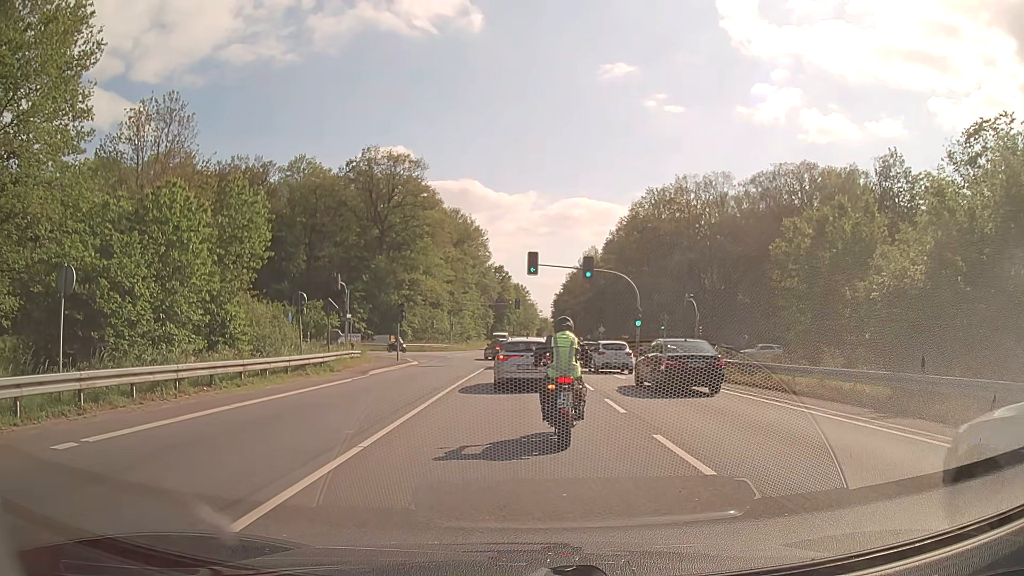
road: secondary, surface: asphalt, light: Day
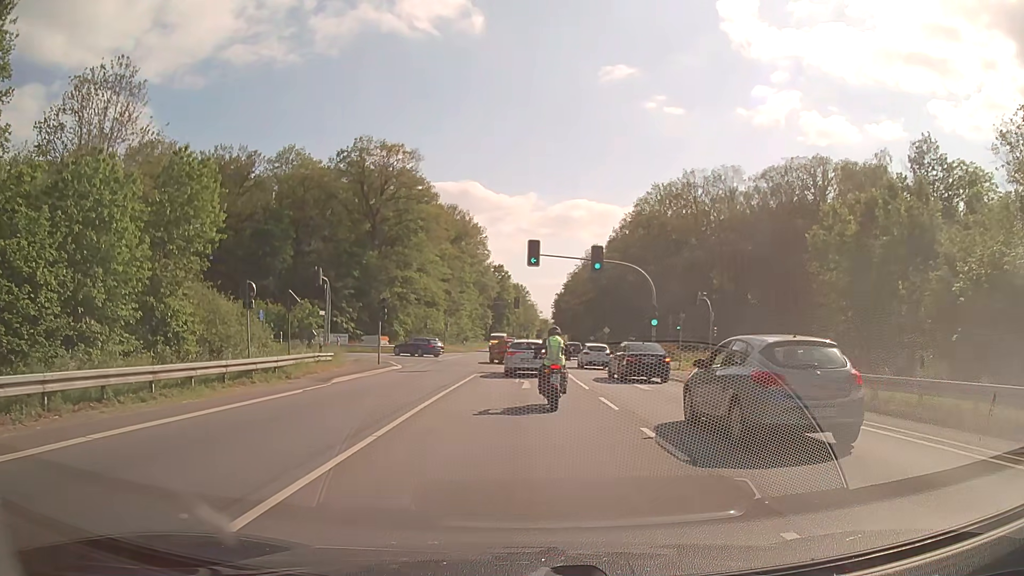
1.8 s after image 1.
(0.0, +5.5) m; 0°
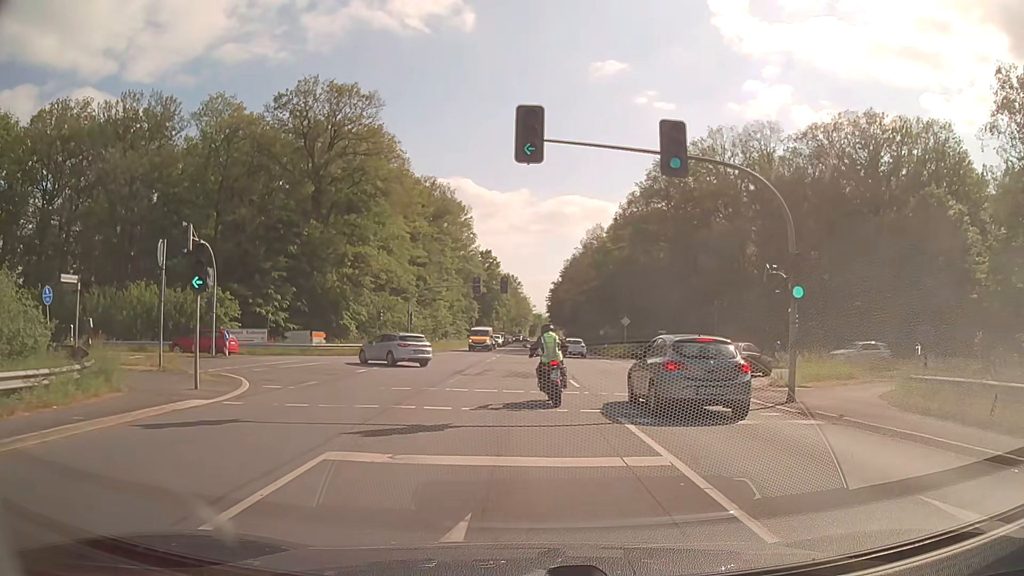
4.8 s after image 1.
(0.0, +20.2) m; 0°
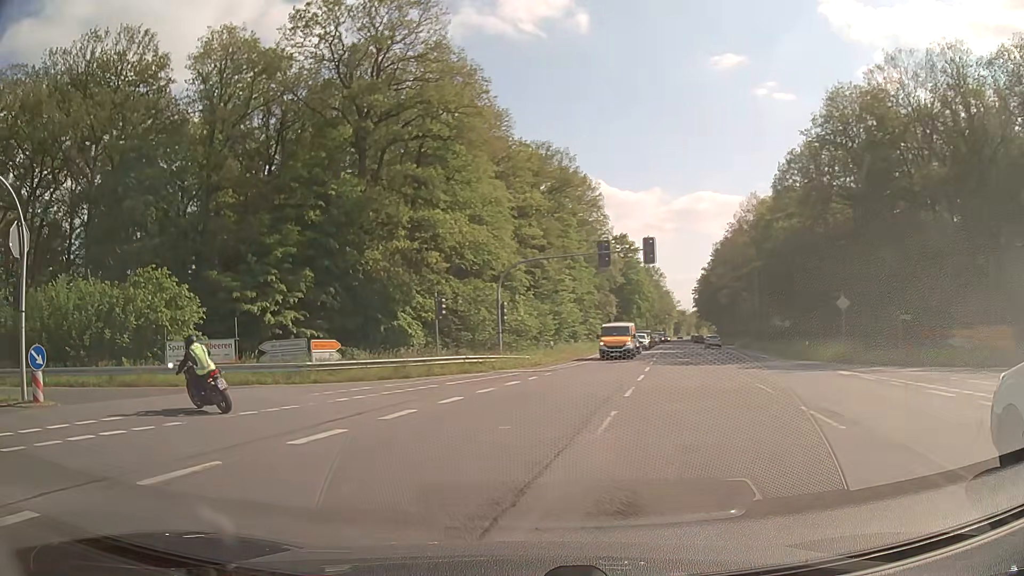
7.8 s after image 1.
(-0.7, +22.0) m; -11°
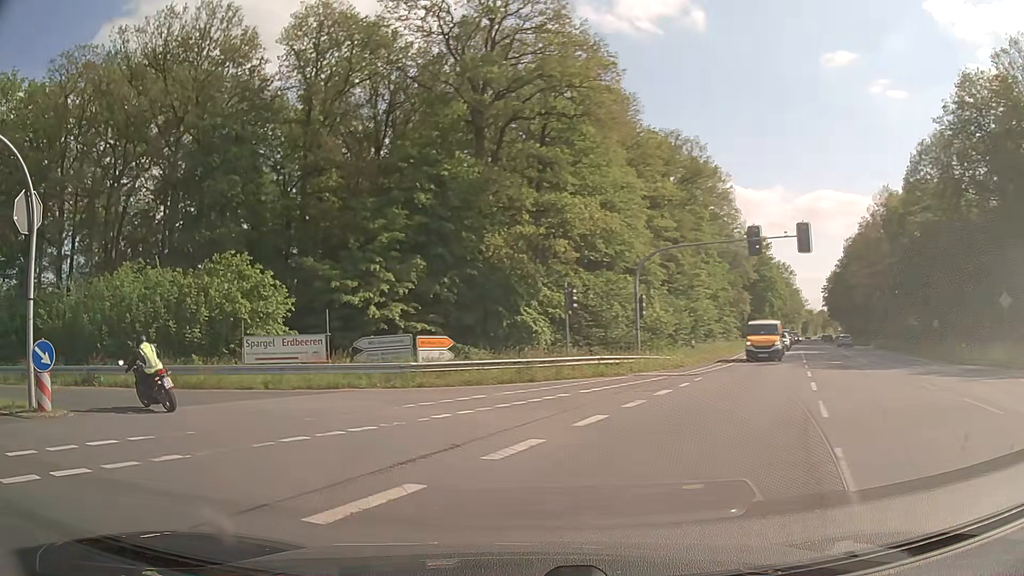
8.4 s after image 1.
(-0.4, +4.3) m; -9°
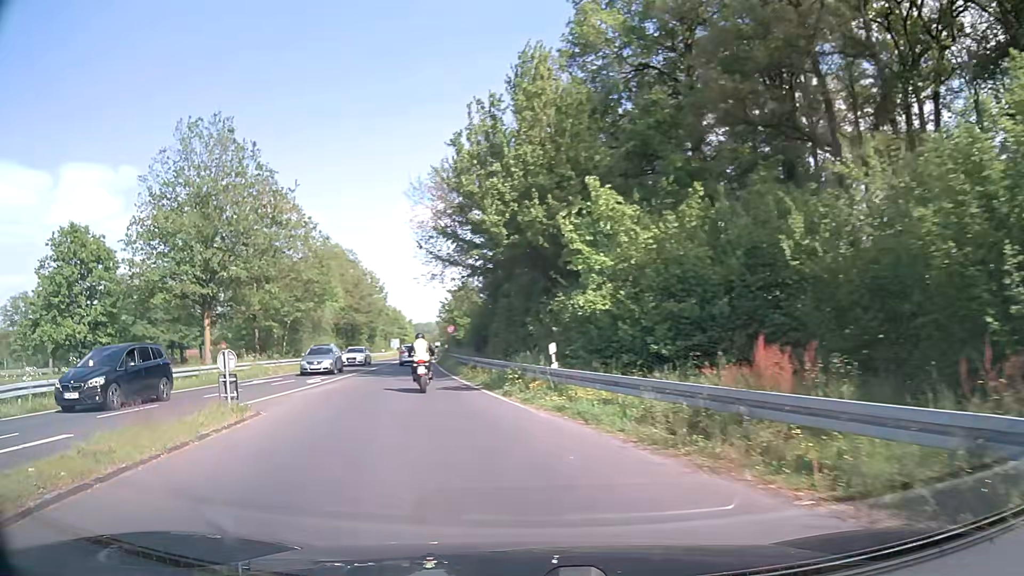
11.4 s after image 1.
(-12.4, +16.9) m; -72°
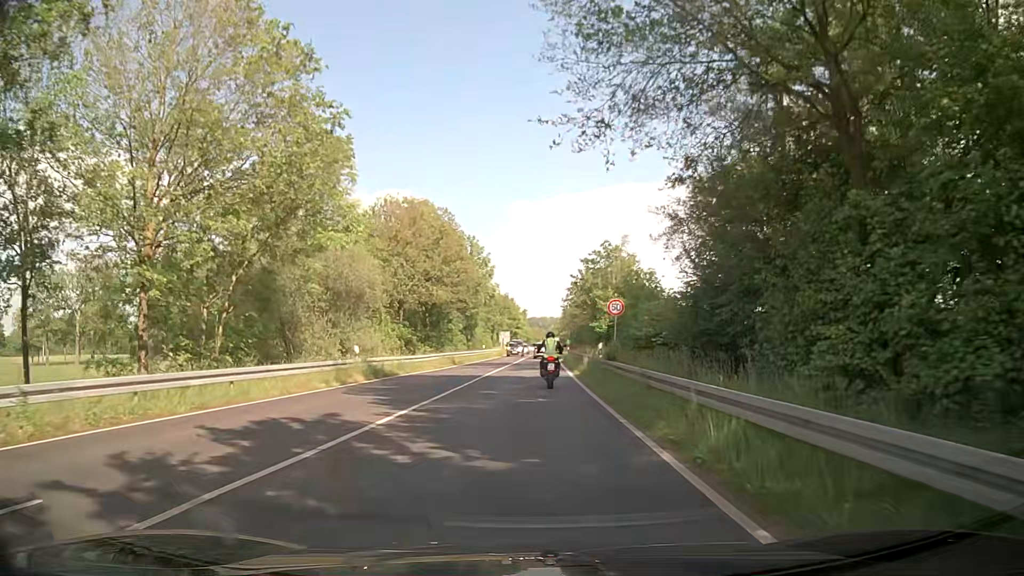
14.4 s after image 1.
(-4.9, +29.5) m; -10°
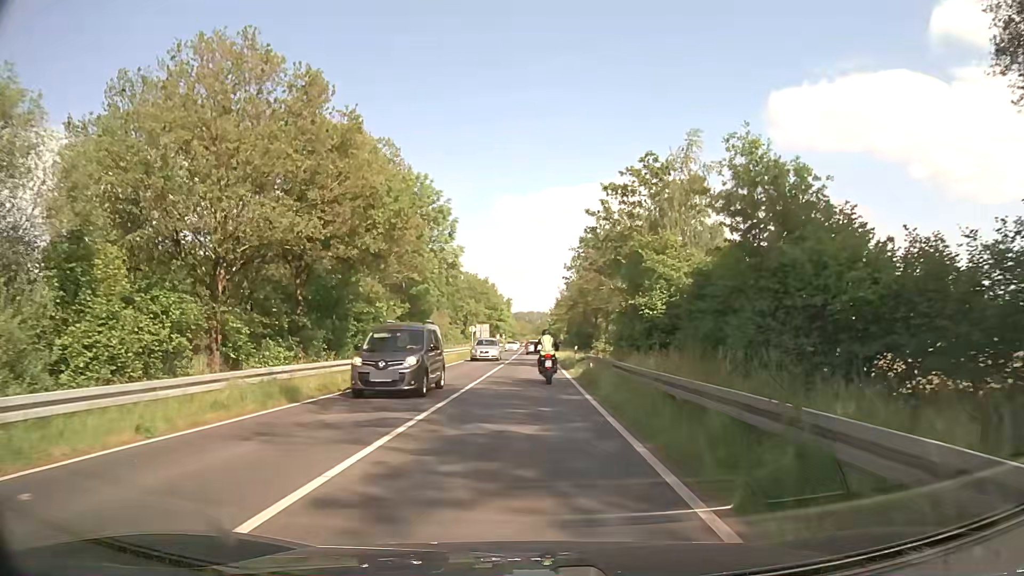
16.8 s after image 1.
(+0.5, +27.2) m; +1°
(0, +10) (0, +20) (0, +30) (0, +40) (+1, +50) (+1, +60) (+1, +70) (+1, +80) (+1, +90) (+1, +100) m
